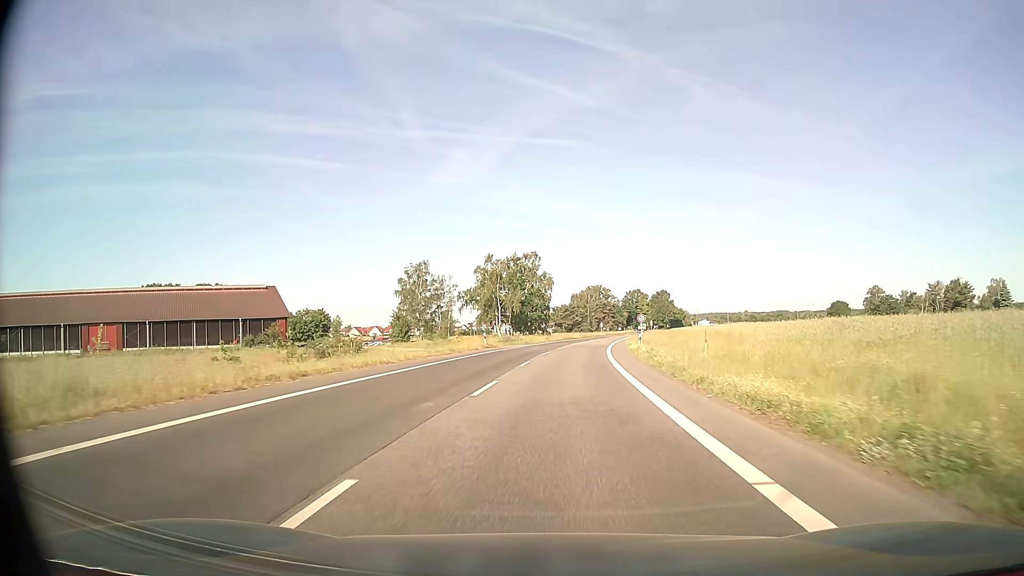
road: secondary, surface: asphalt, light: Day
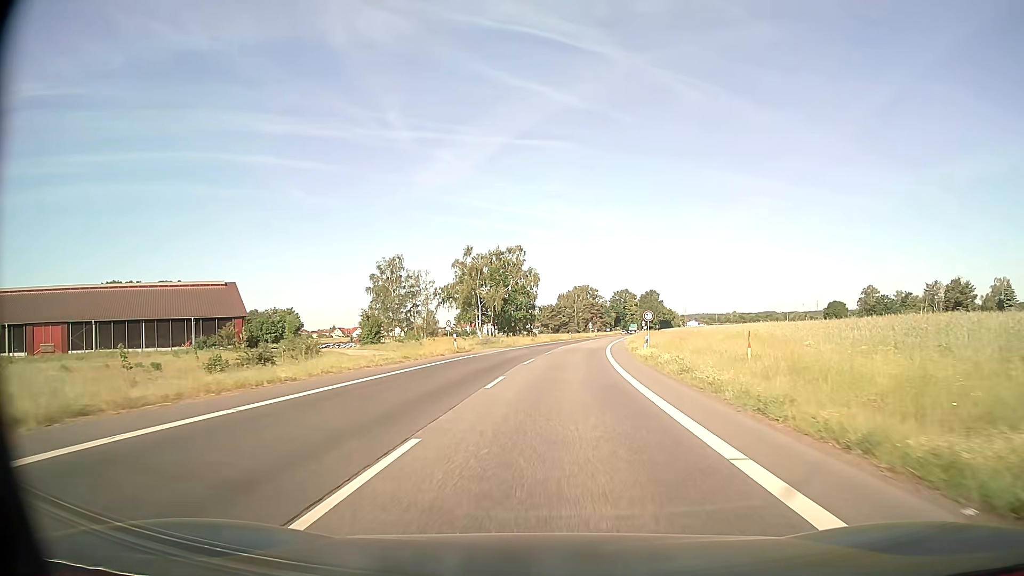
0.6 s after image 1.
(+0.1, +9.6) m; +2°
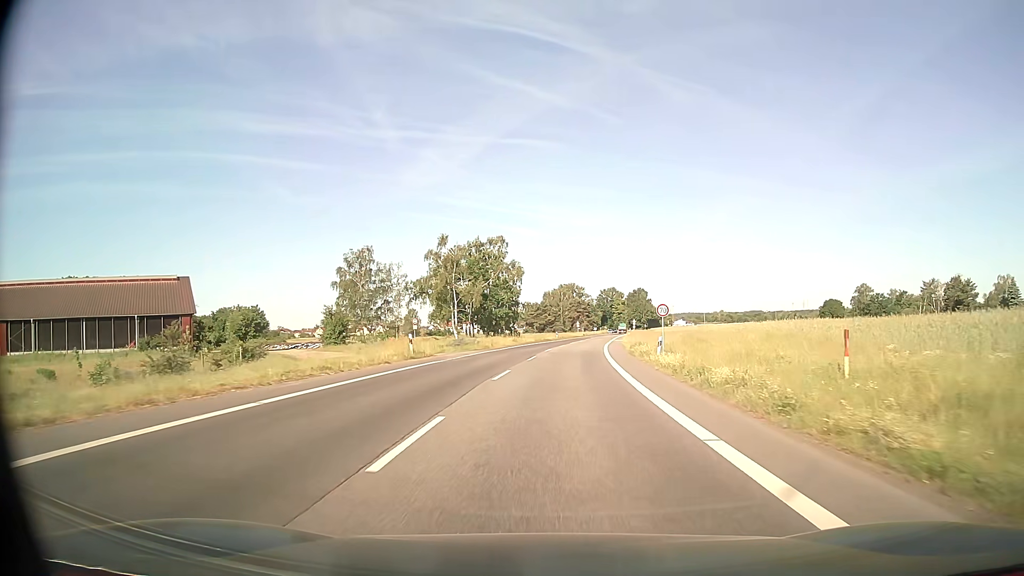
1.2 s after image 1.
(+0.1, +9.6) m; +1°
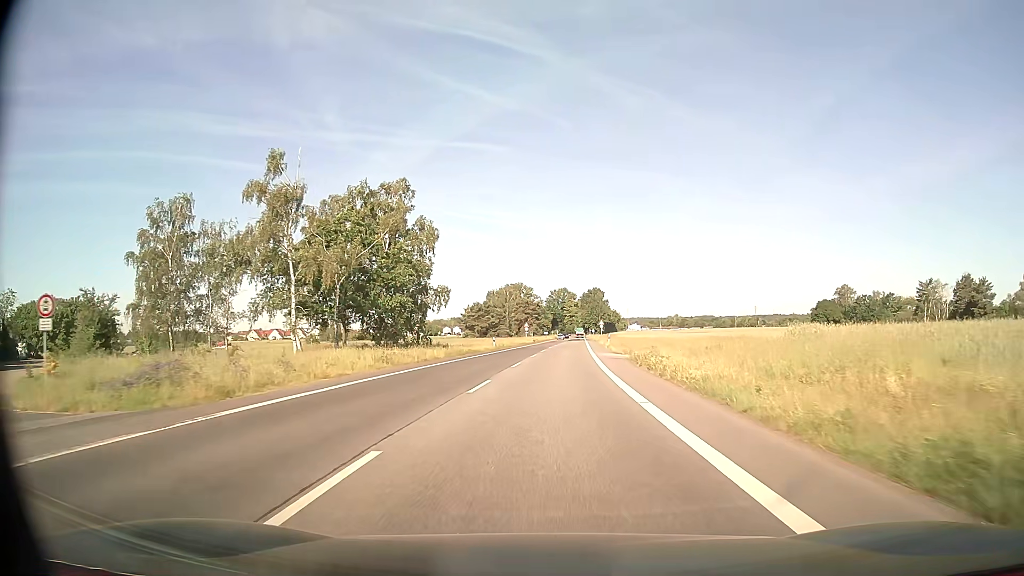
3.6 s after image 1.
(+1.6, +38.3) m; +5°
